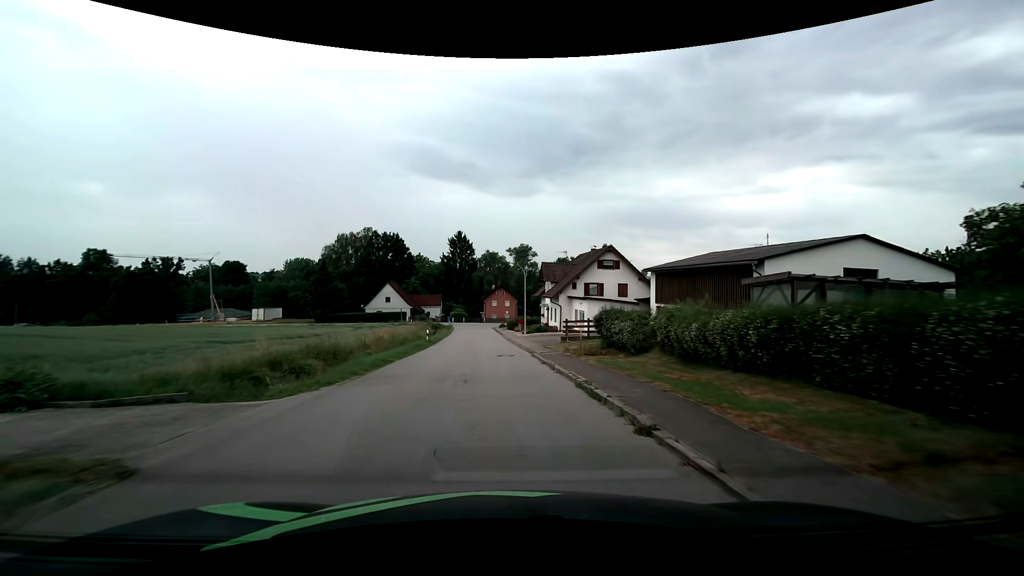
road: tertiary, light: Day
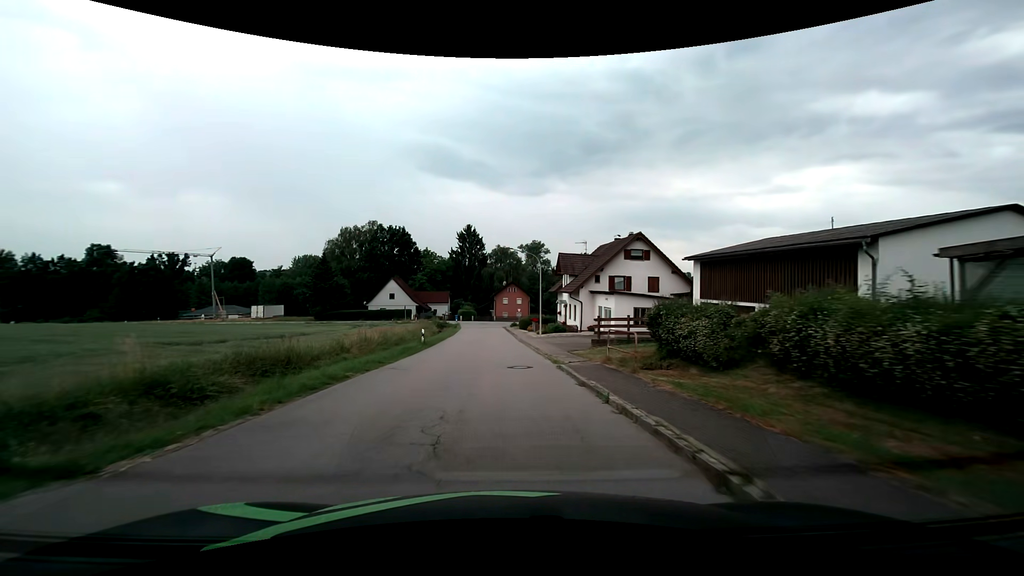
(-0.1, +6.7) m; -1°
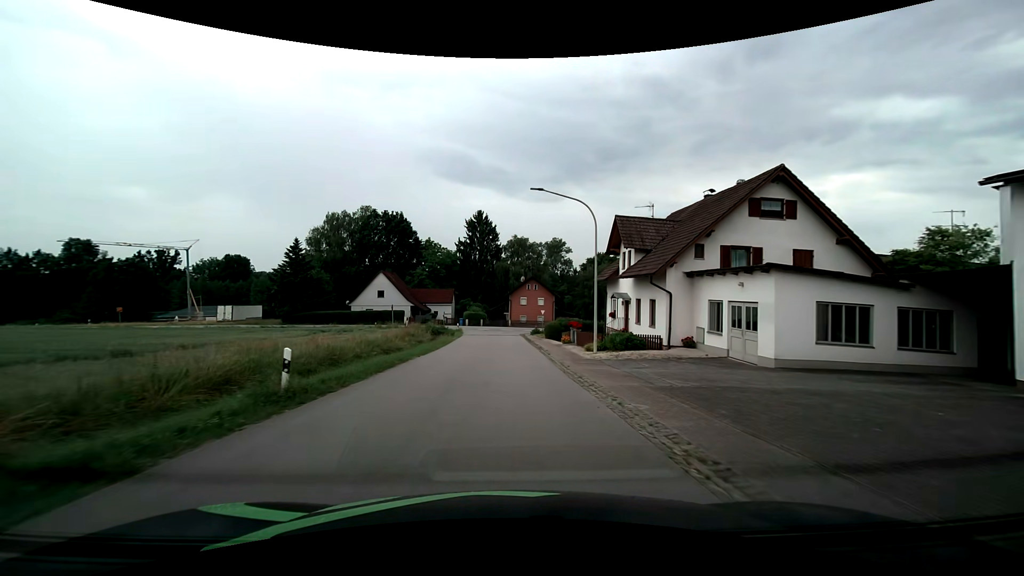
(-0.4, +20.0) m; -2°
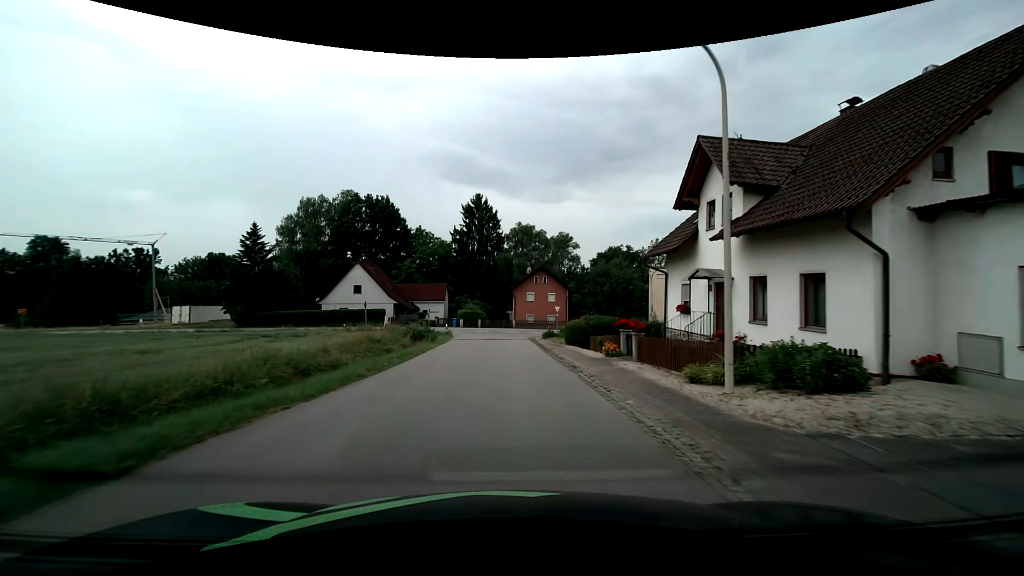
(0.0, +13.2) m; 0°
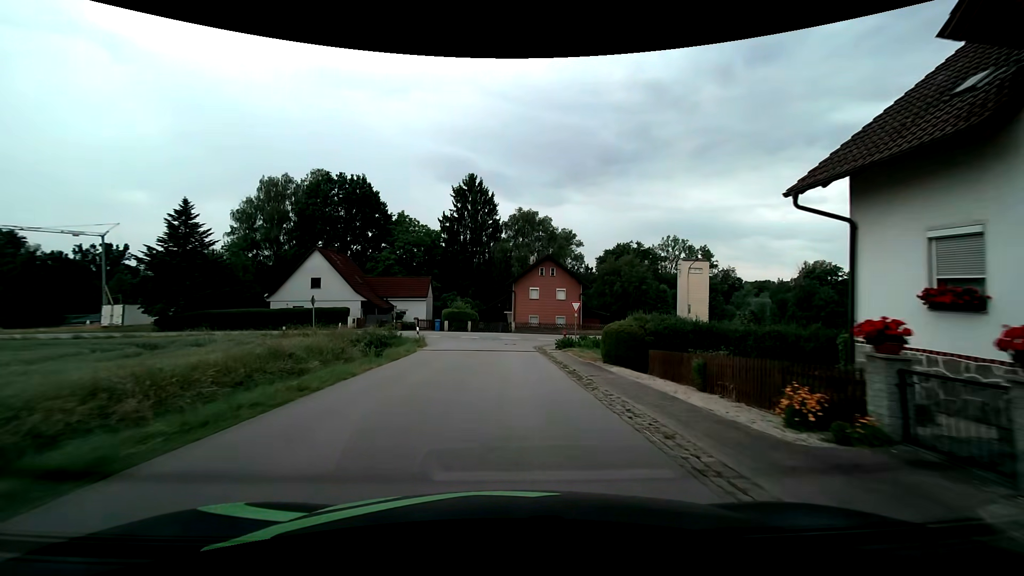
(-0.1, +12.8) m; 0°
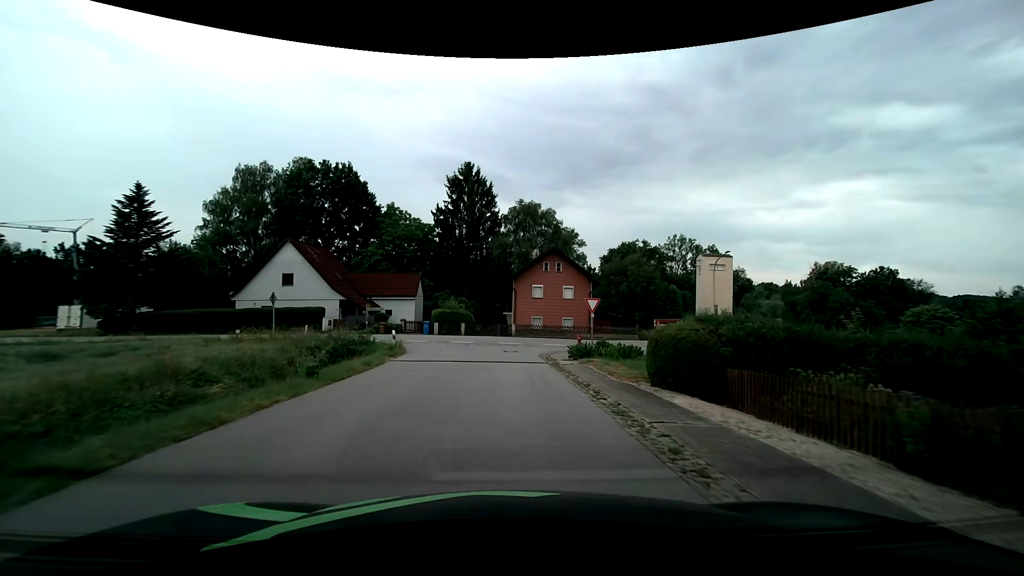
(0.0, +6.1) m; 0°
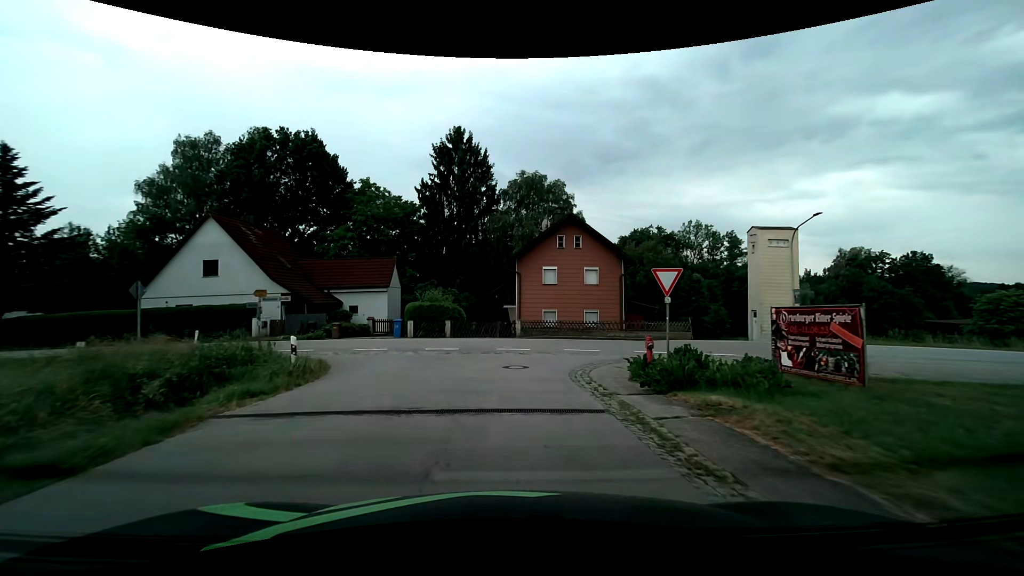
(0.0, +11.0) m; 0°
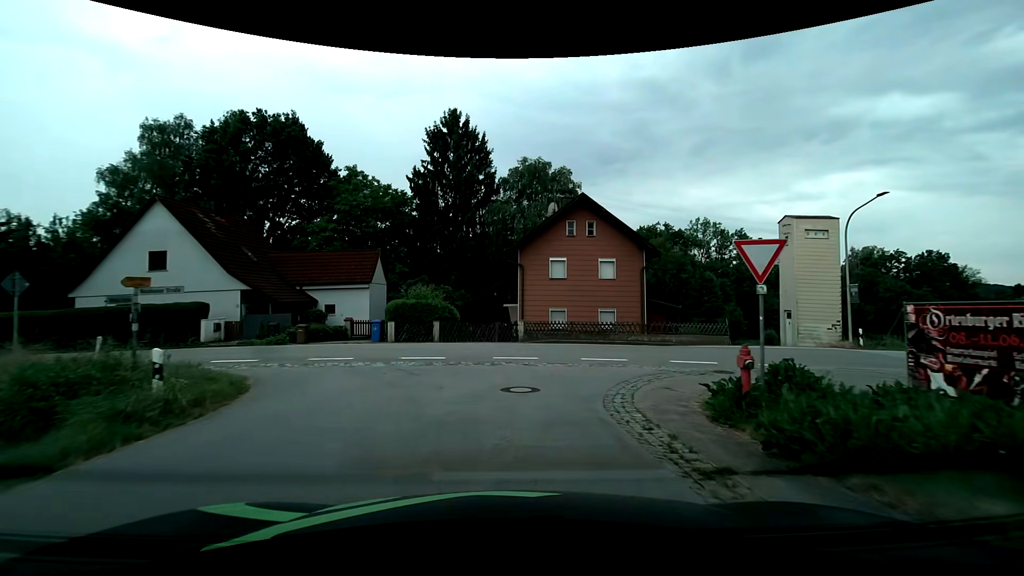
(0.0, +4.7) m; 0°
